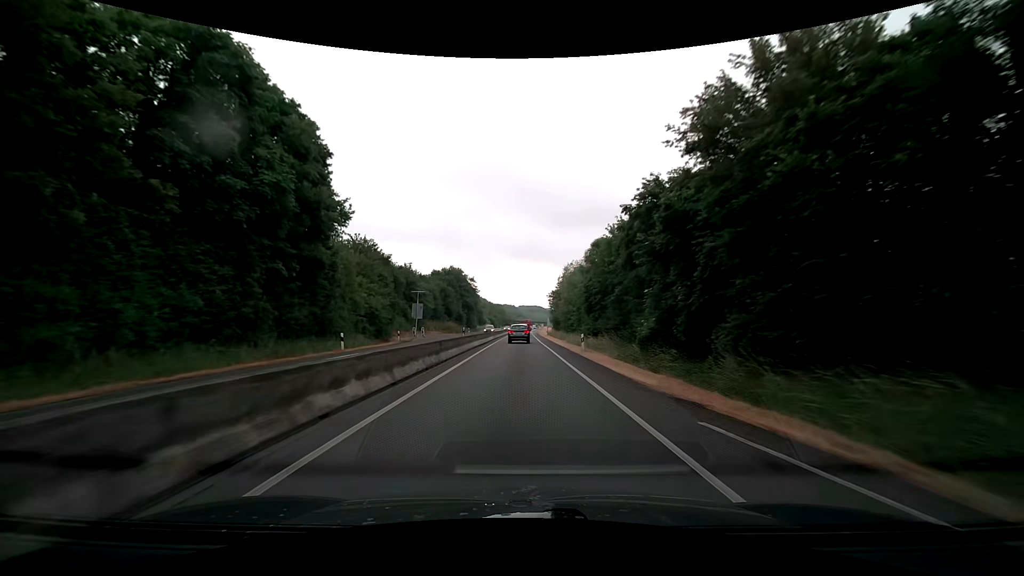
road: trunk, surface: asphalt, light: Day
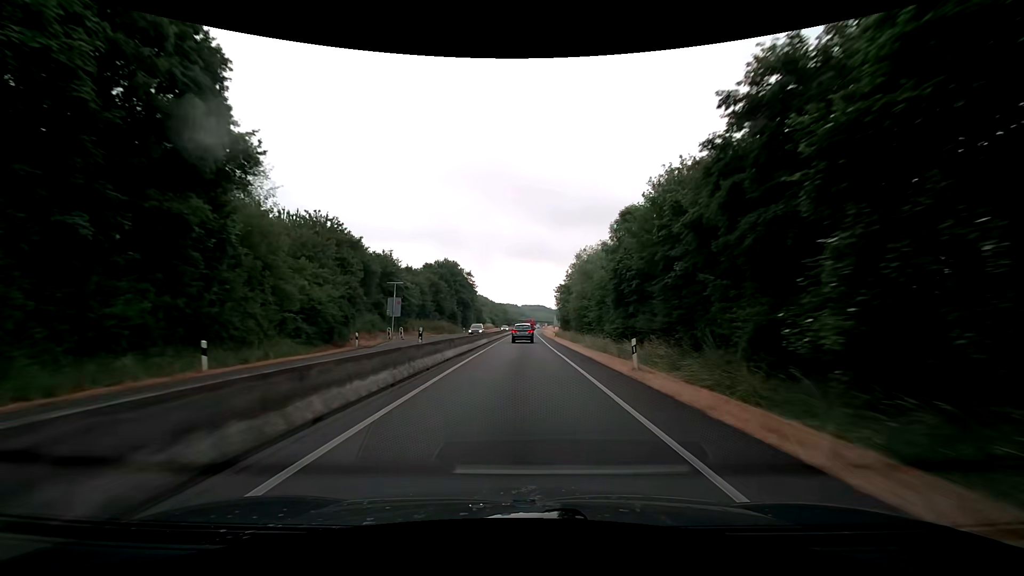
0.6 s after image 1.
(-0.1, +12.4) m; -1°
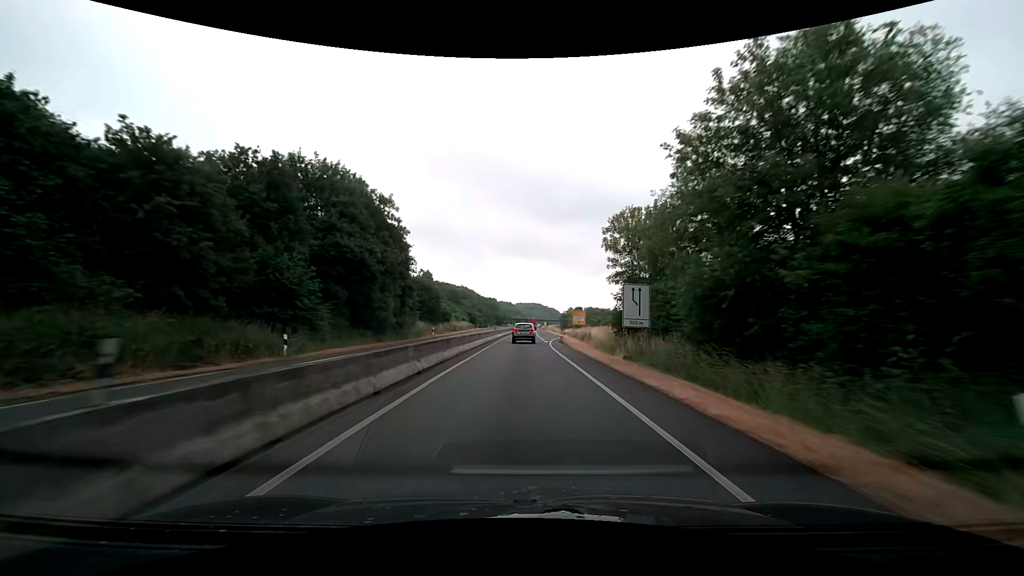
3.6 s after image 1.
(+0.6, +61.7) m; +1°
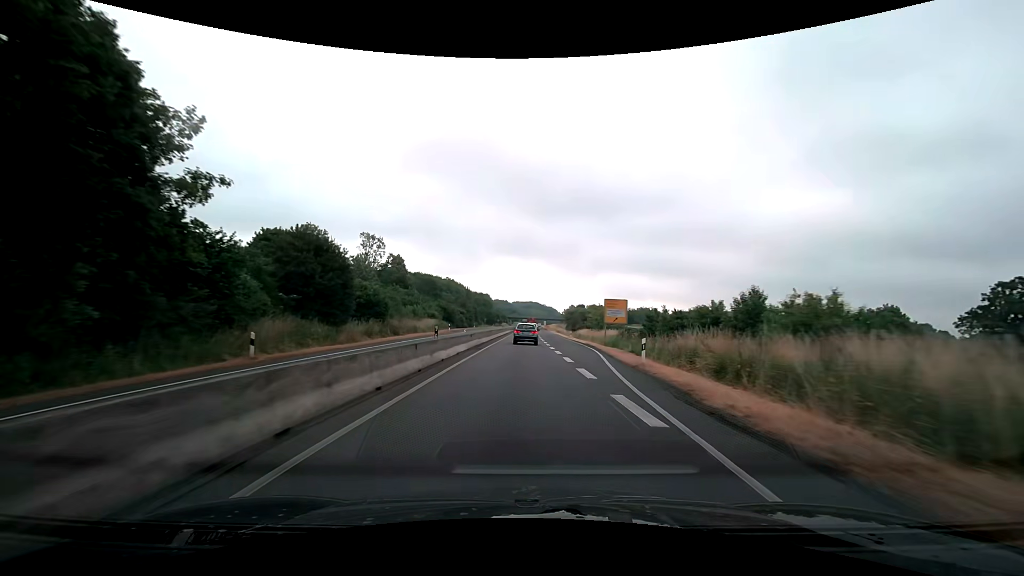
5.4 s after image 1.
(+0.2, +35.8) m; +1°
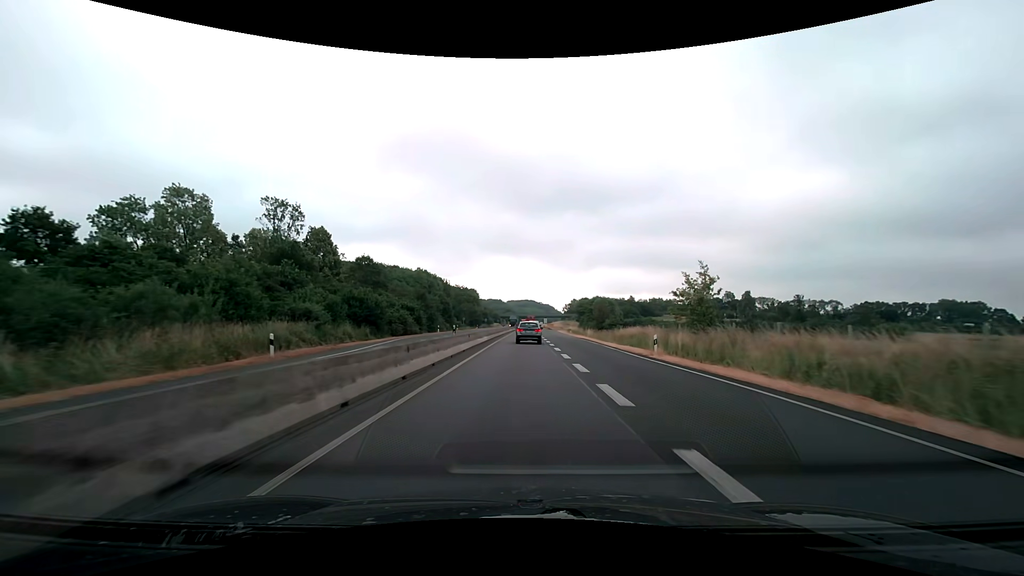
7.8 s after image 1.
(+0.3, +46.0) m; +1°
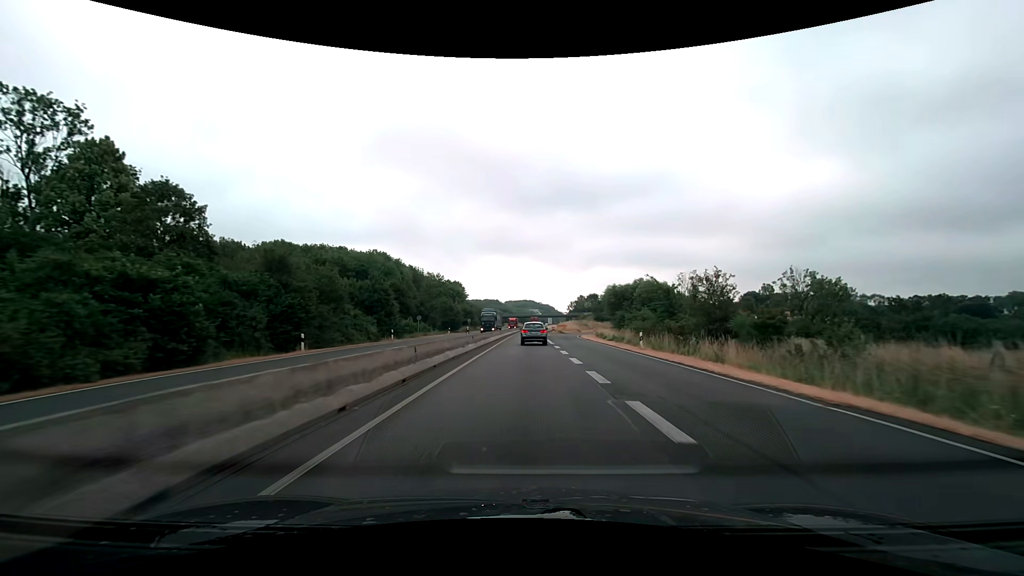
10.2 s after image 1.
(0.0, +44.5) m; 0°
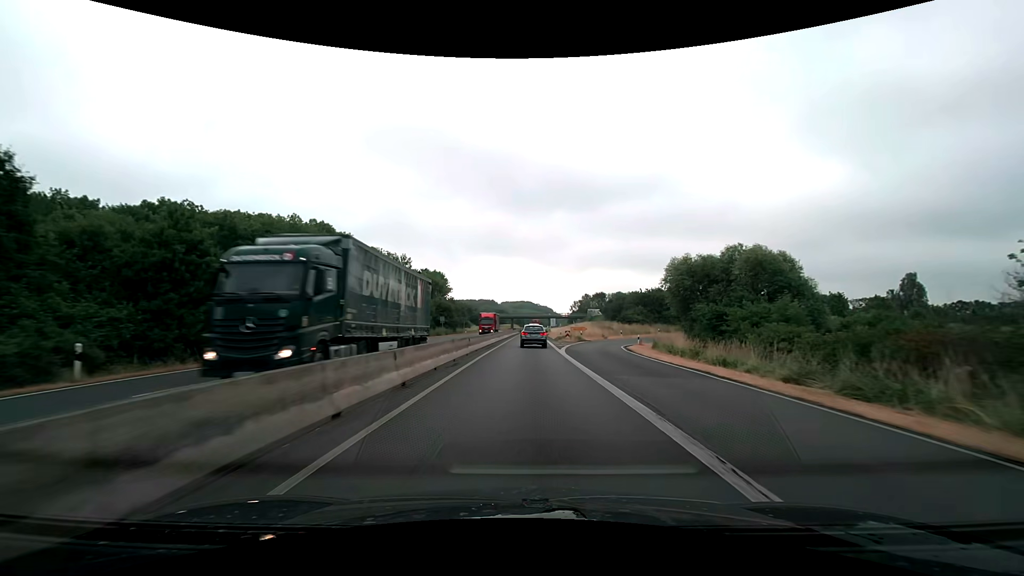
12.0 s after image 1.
(0.0, +32.7) m; 0°
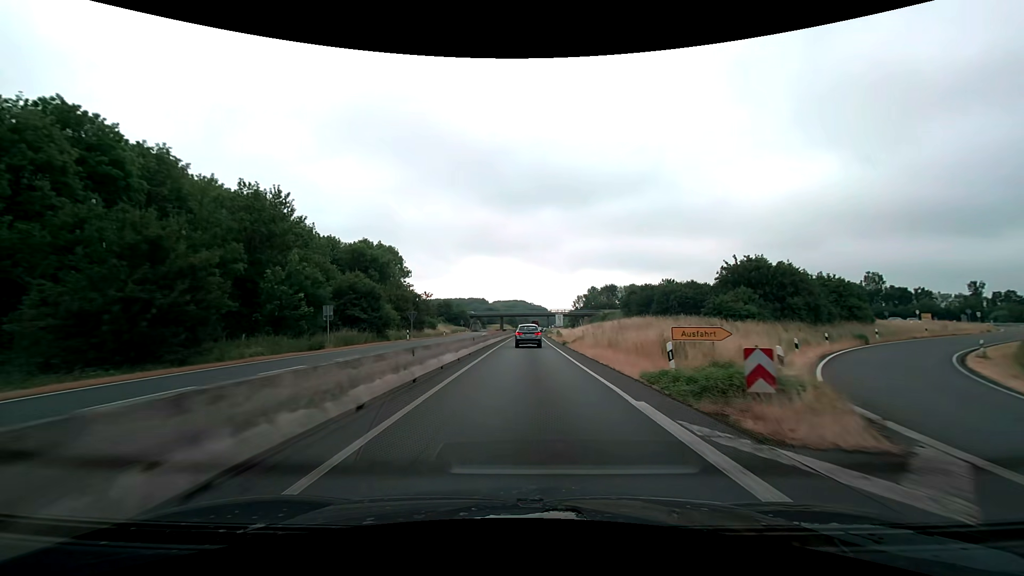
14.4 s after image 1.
(+0.2, +43.4) m; +1°
(0, +10) (0, +20) (0, +30) (0, +40) (0, +50) (0, +60) (+1, +70) (+1, +80) (+1, +90) (+1, +100) m
